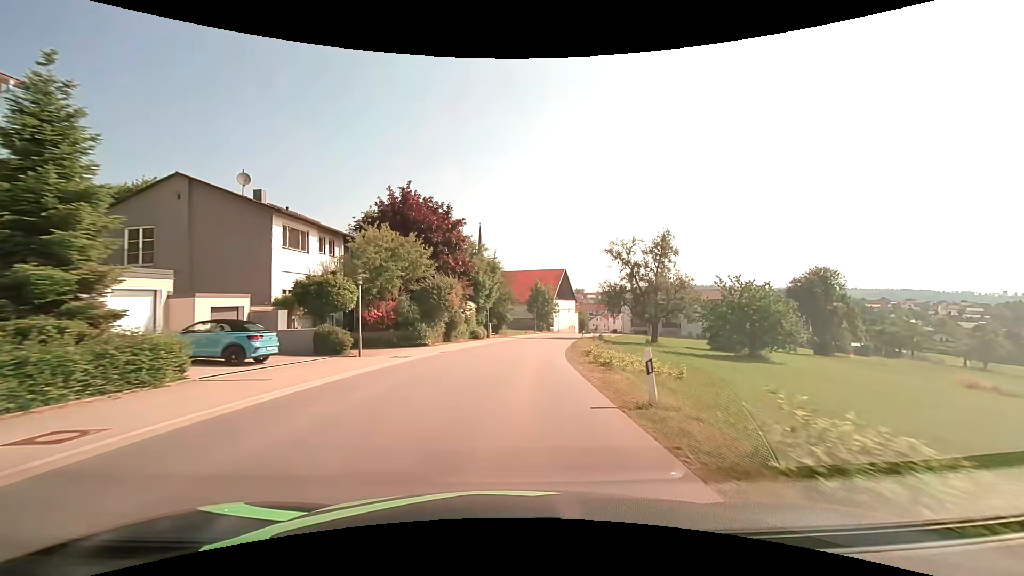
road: tertiary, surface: asphalt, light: Day
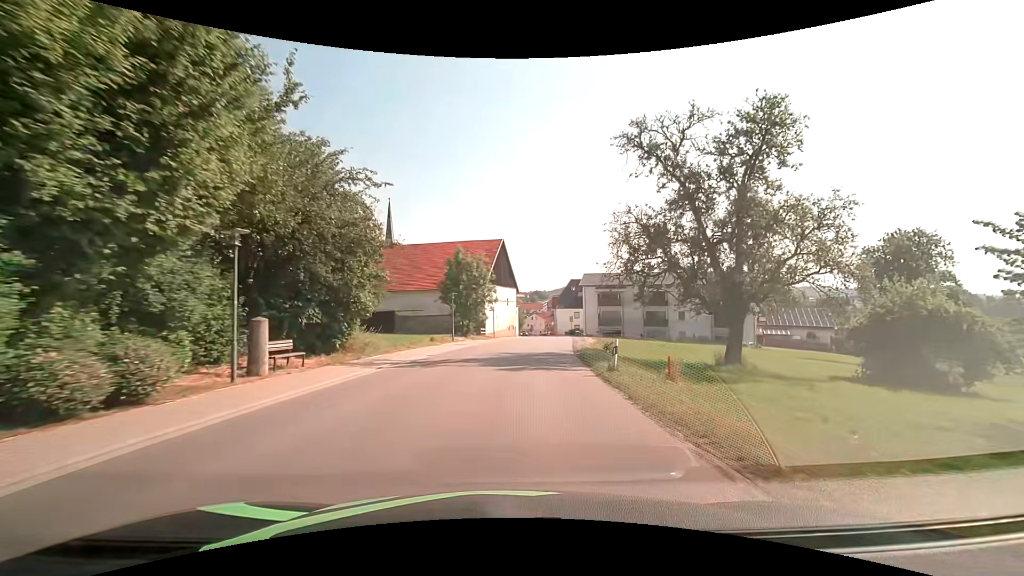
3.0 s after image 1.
(+2.5, +38.3) m; +8°
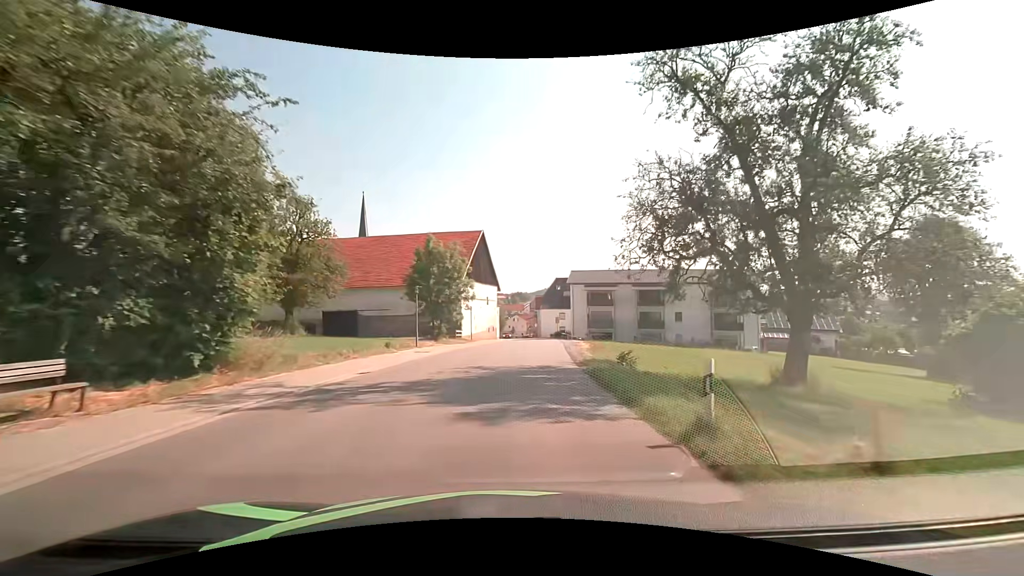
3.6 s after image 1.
(+0.1, +7.6) m; +2°
(0, +10) (+1, +20) (+2, +30) (+3, +40) (+4, +50) (+4, +60) (+5, +70) (+4, +80) (+4, +90) (+3, +100) m
